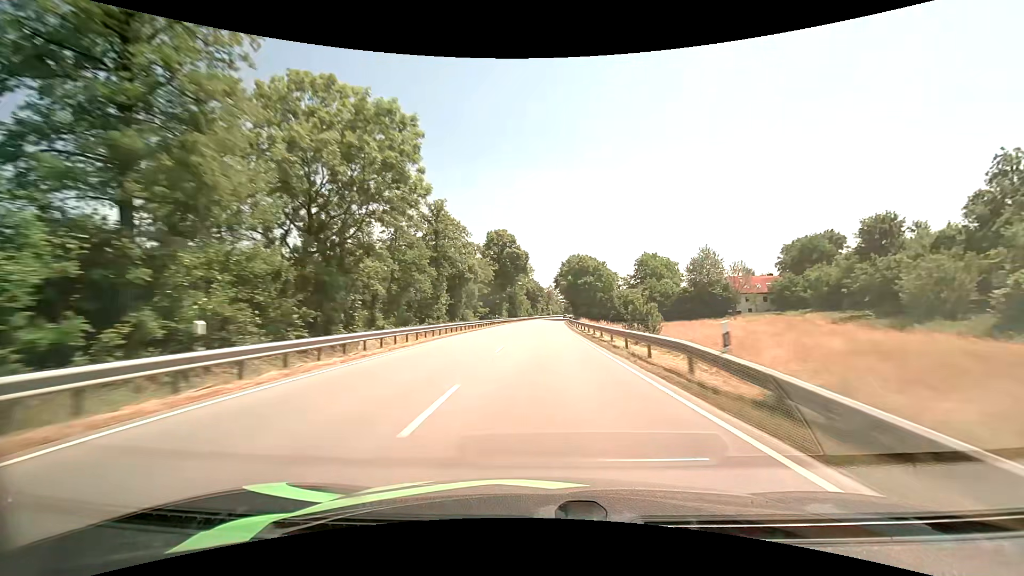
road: primary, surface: asphalt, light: Day
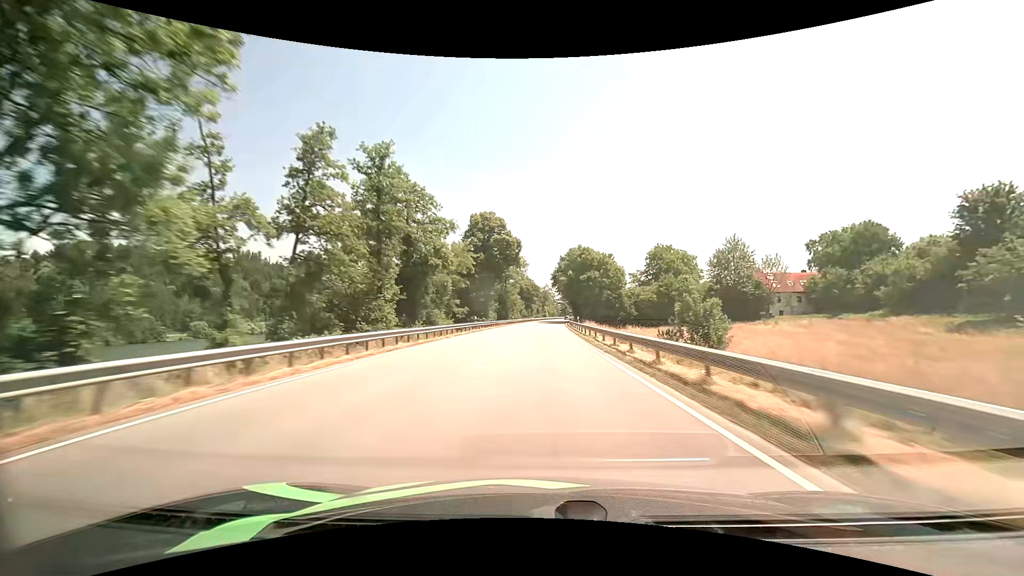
(+0.1, +17.5) m; +1°
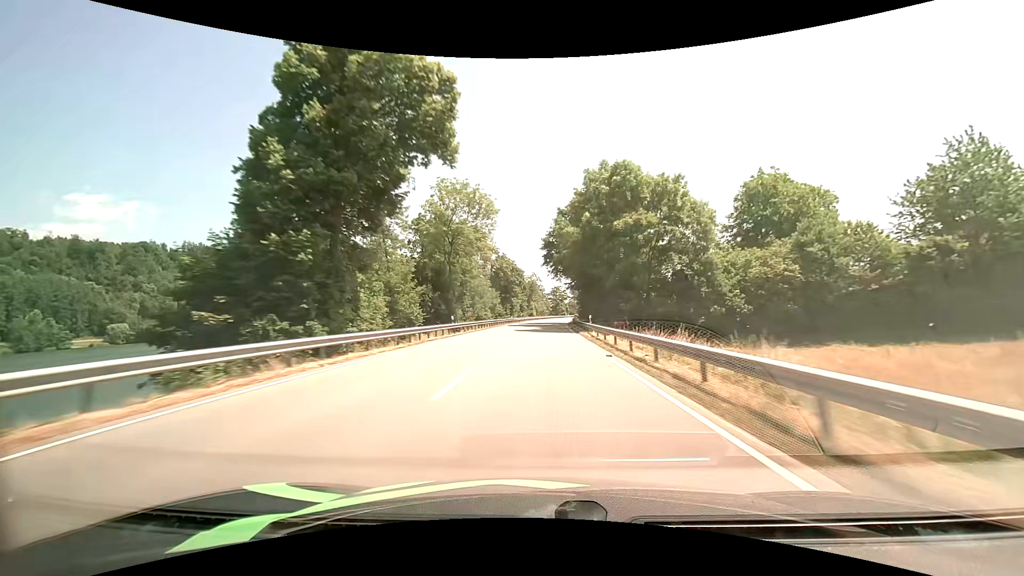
(+0.6, +52.0) m; +1°
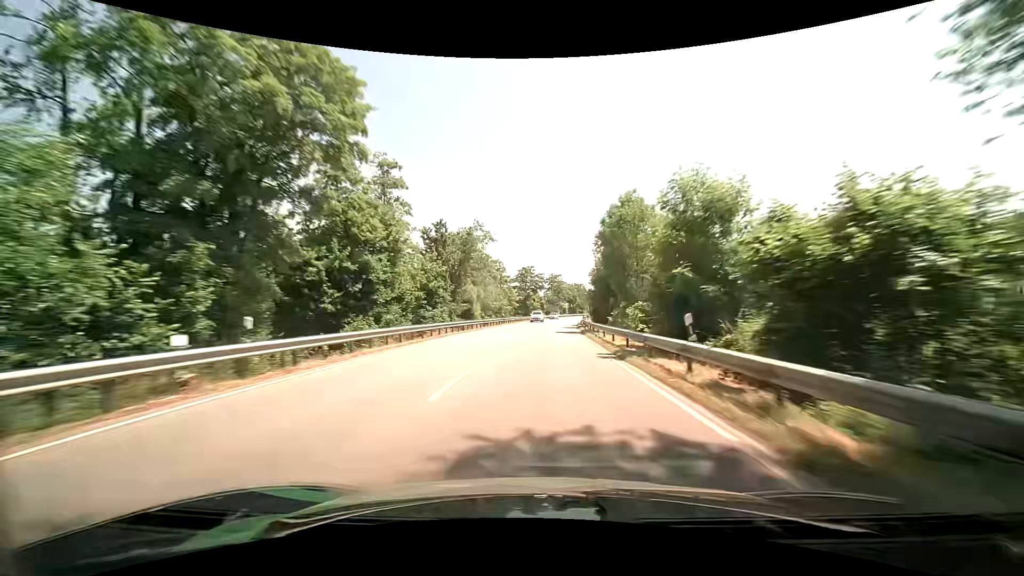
(+2.4, +83.3) m; +4°
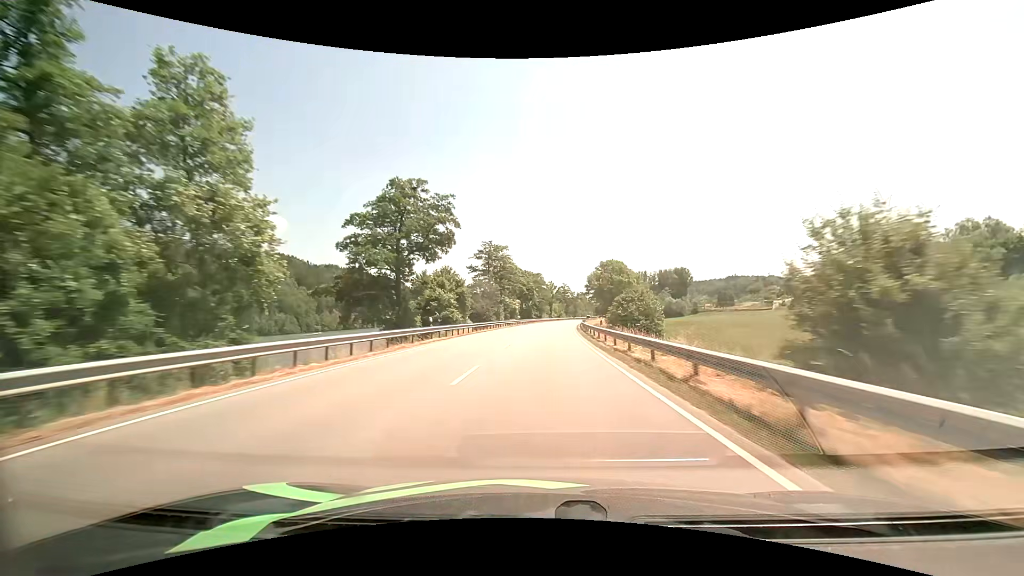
(+3.9, +81.2) m; +6°
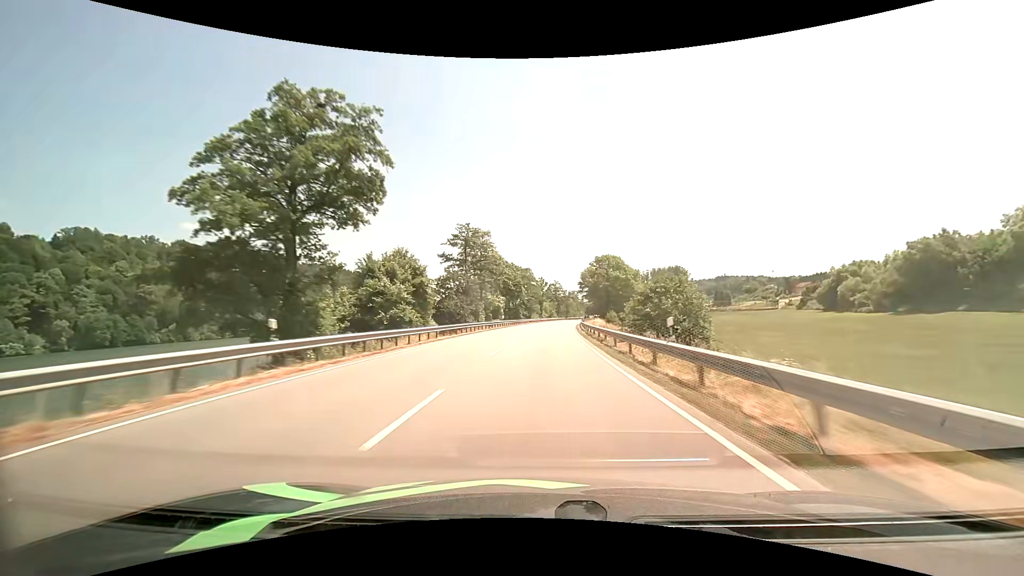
(+0.2, +16.5) m; +1°
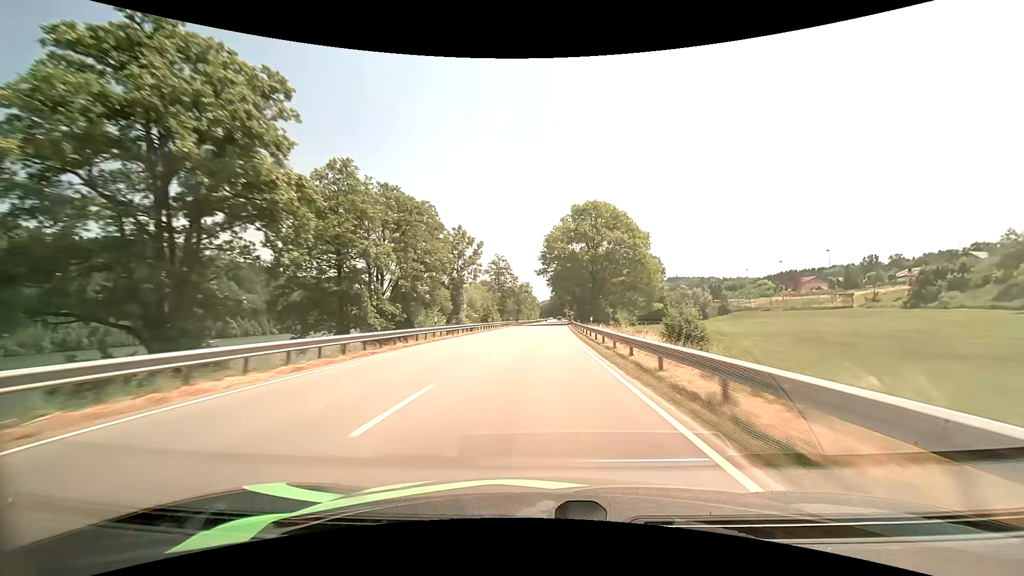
(+4.4, +82.7) m; +6°
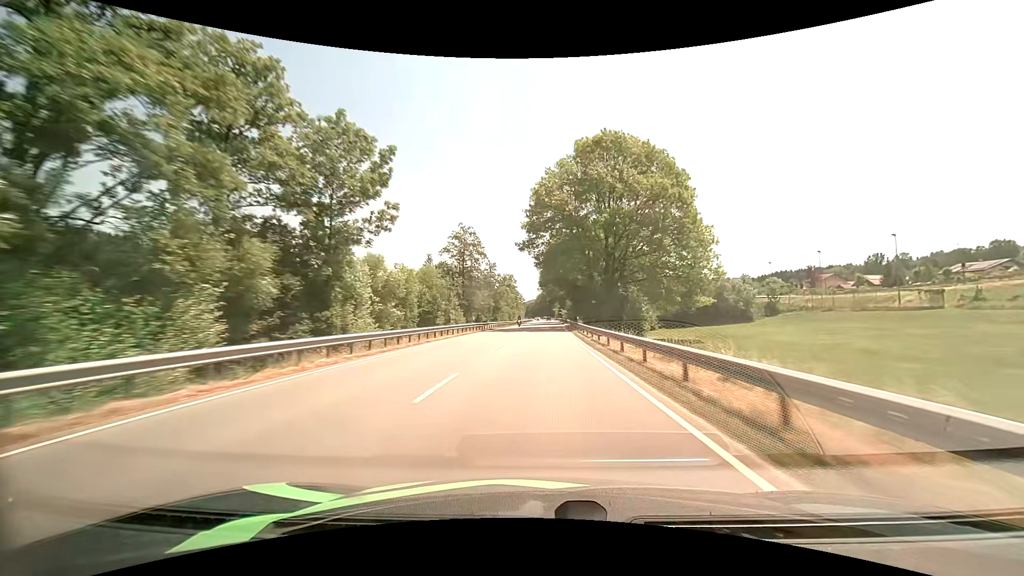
(+0.5, +33.5) m; +2°
(0, +10) (0, +20) (0, +30) (+1, +40) (+1, +50) (+1, +60) (+1, +70) (+2, +80) (+2, +90) (+2, +100) m
